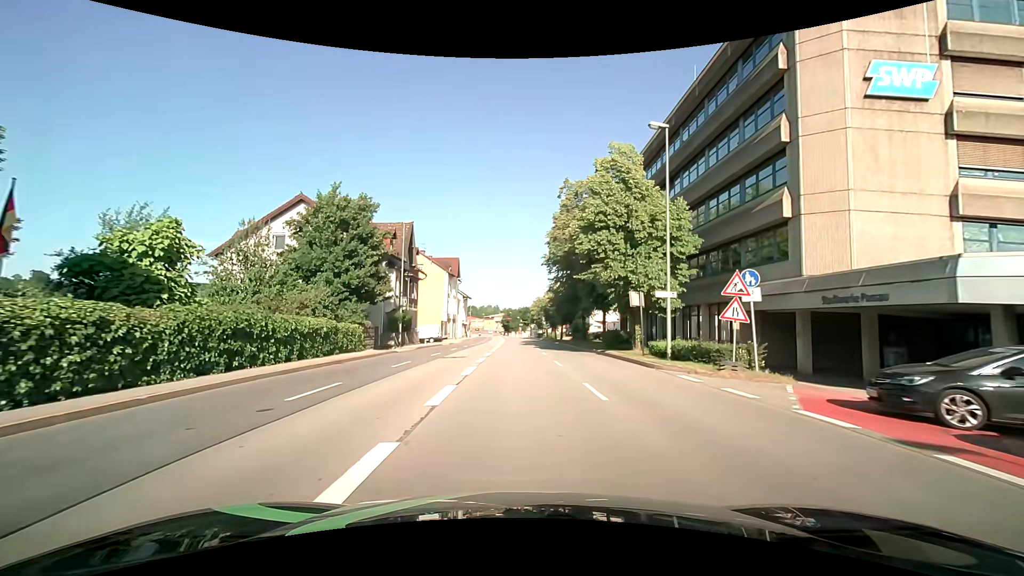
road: primary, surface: asphalt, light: Day
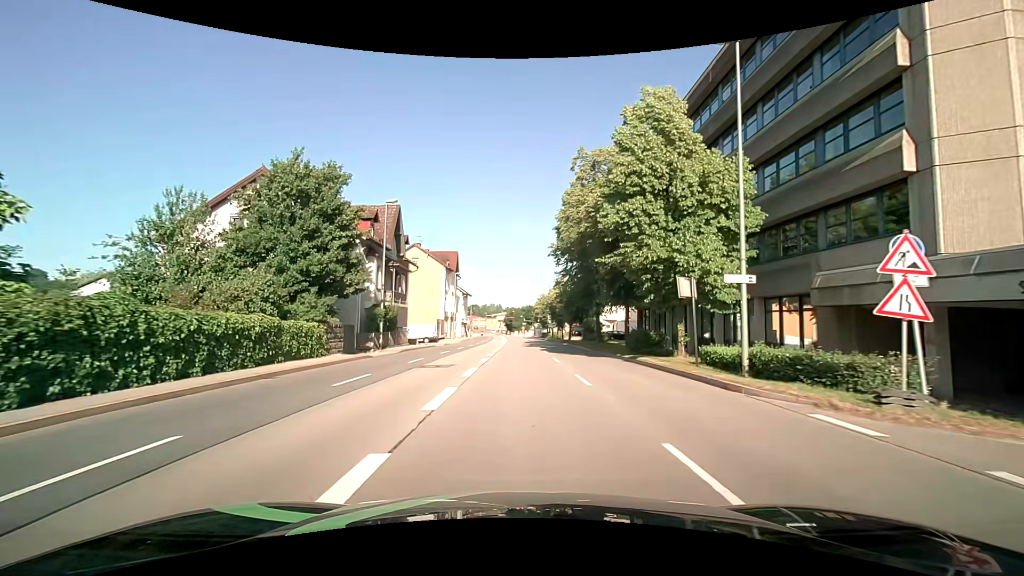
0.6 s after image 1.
(-0.1, +6.5) m; -1°
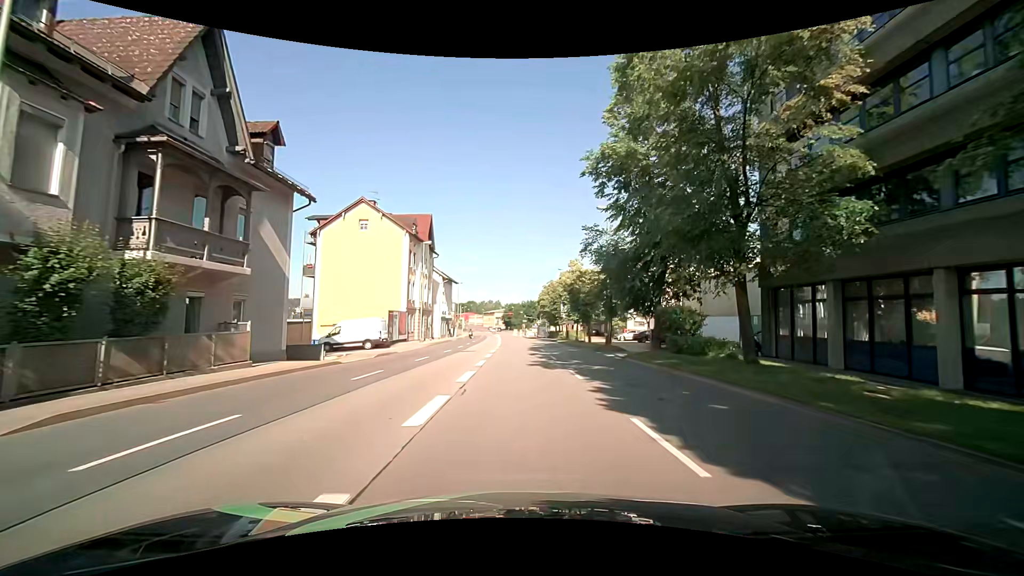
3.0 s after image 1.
(0.0, +25.3) m; 0°
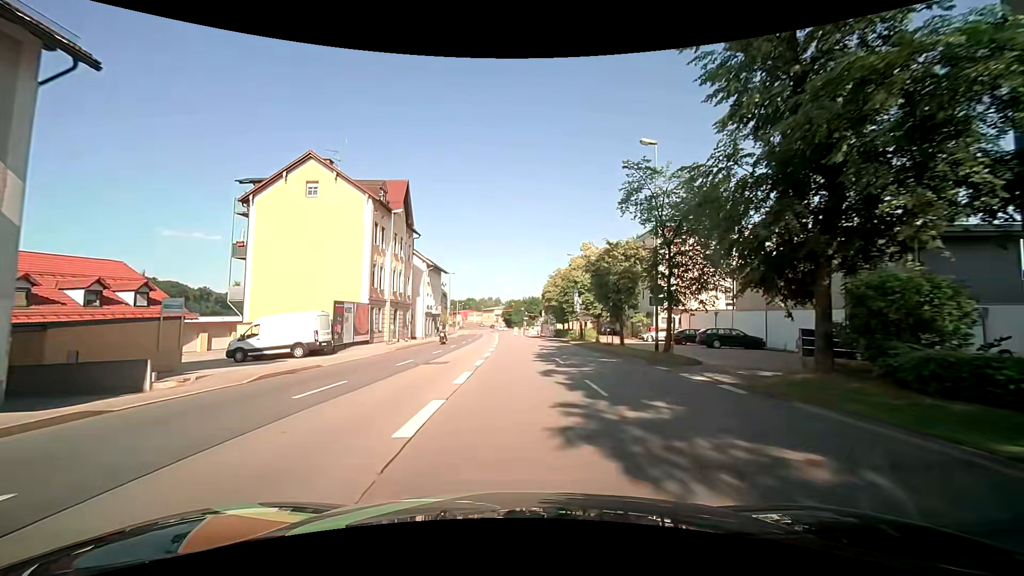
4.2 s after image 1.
(+0.1, +12.8) m; +1°
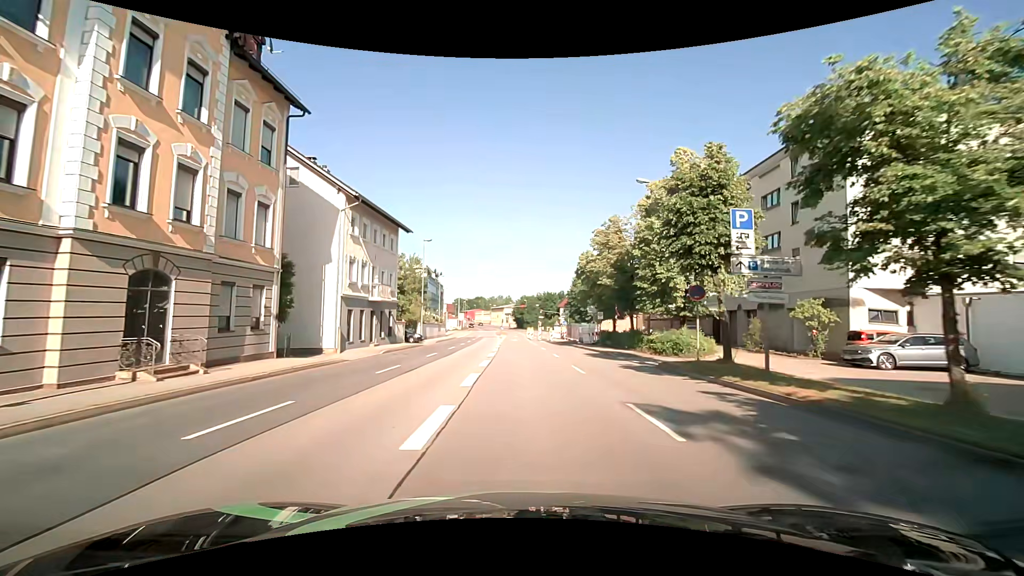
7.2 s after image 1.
(-0.3, +30.7) m; -2°
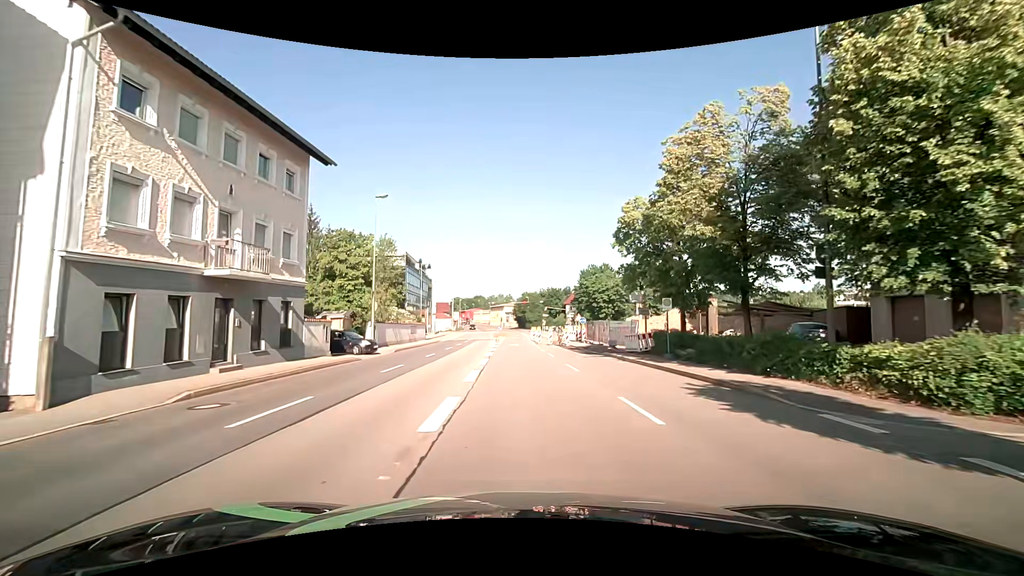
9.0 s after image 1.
(0.0, +17.0) m; 0°
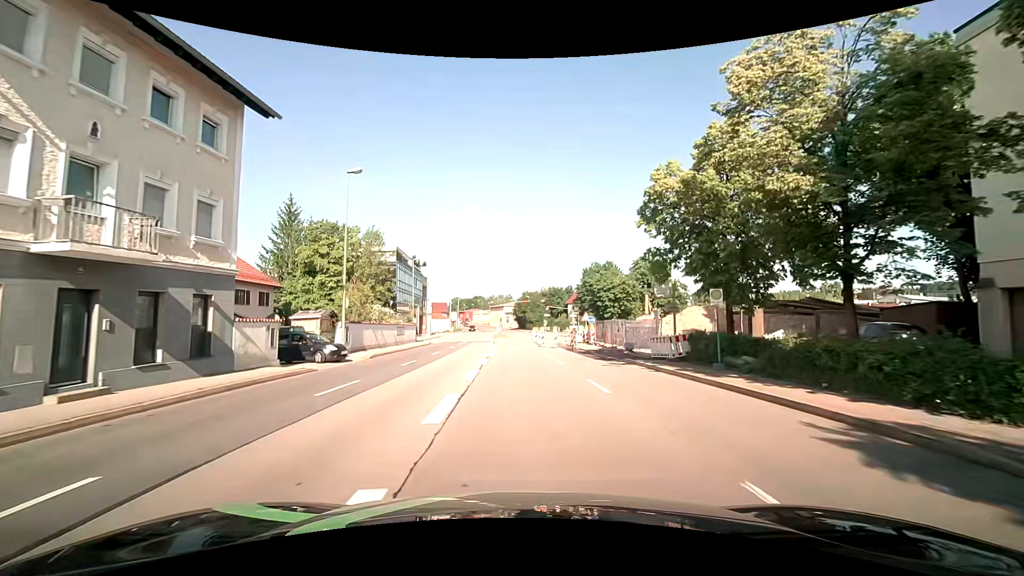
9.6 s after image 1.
(0.0, +5.4) m; -1°
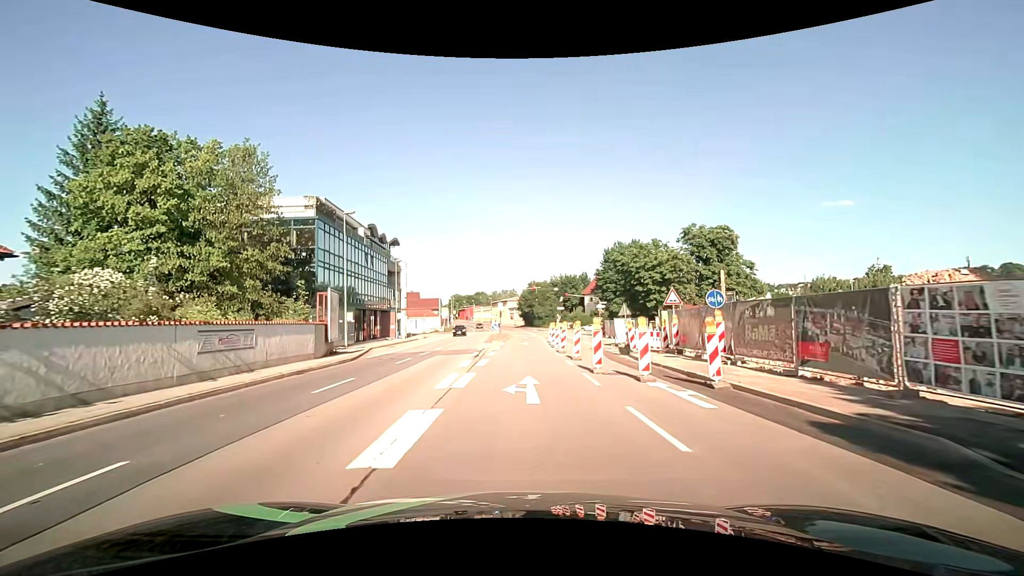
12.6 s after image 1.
(+0.1, +26.0) m; 0°
